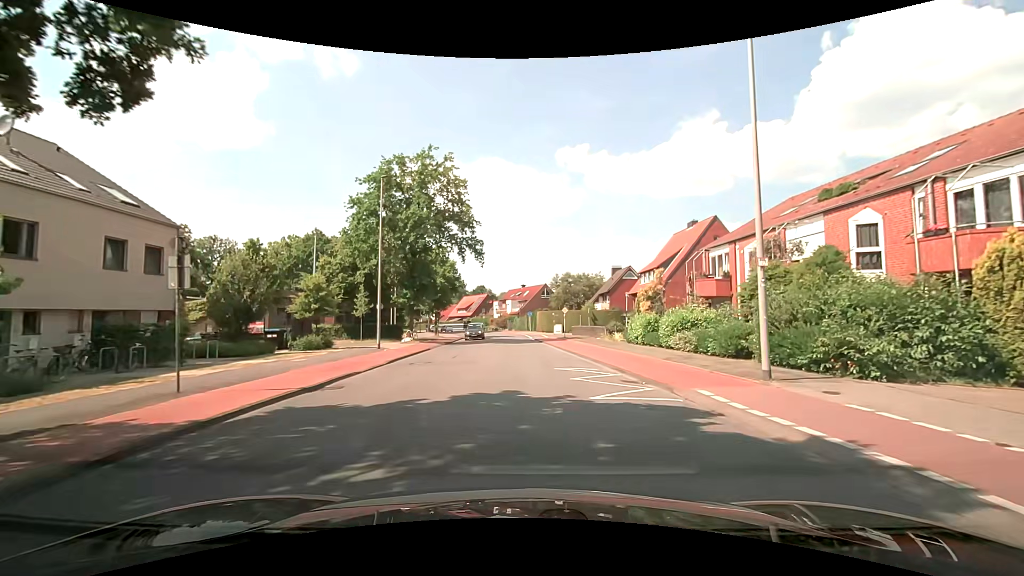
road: tertiary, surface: asphalt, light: Day
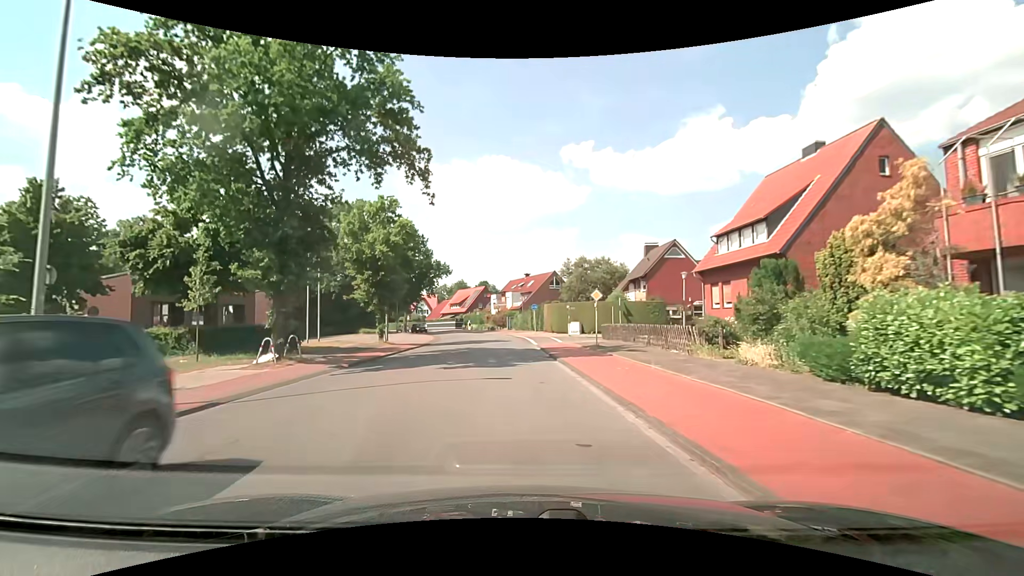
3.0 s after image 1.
(+1.0, +20.8) m; 0°
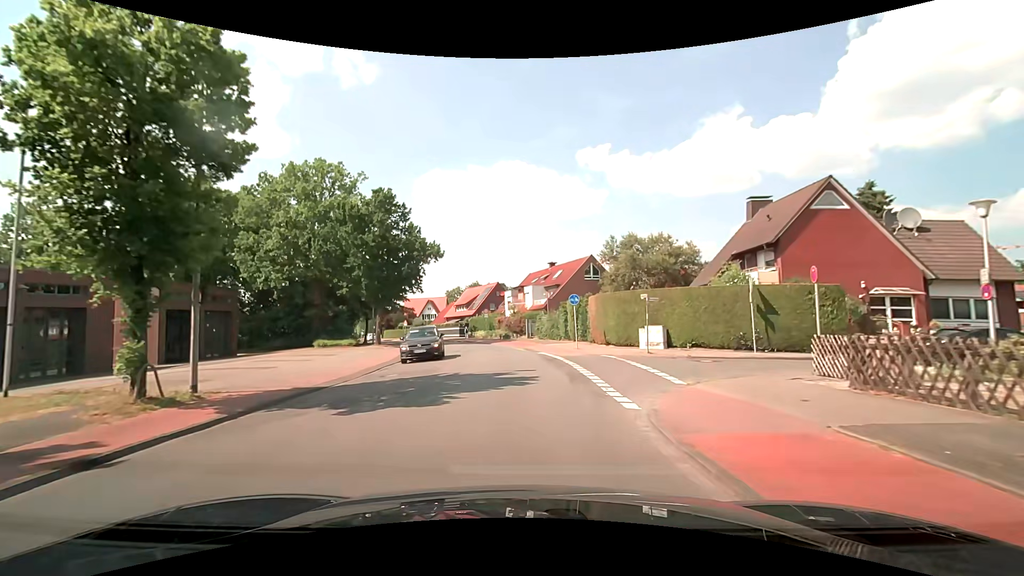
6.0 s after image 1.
(-0.5, +22.5) m; -2°
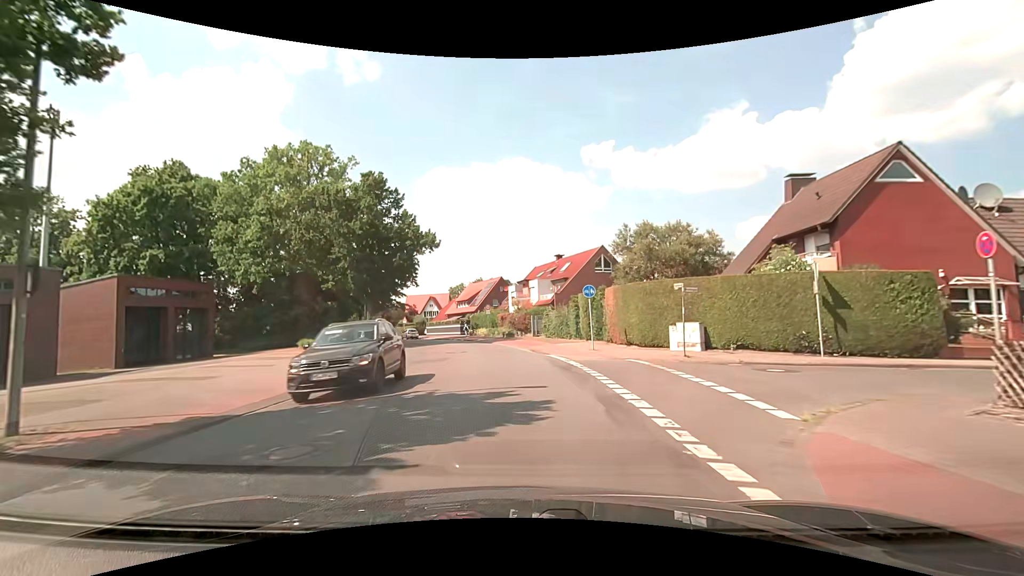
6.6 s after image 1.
(0.0, +4.7) m; 0°
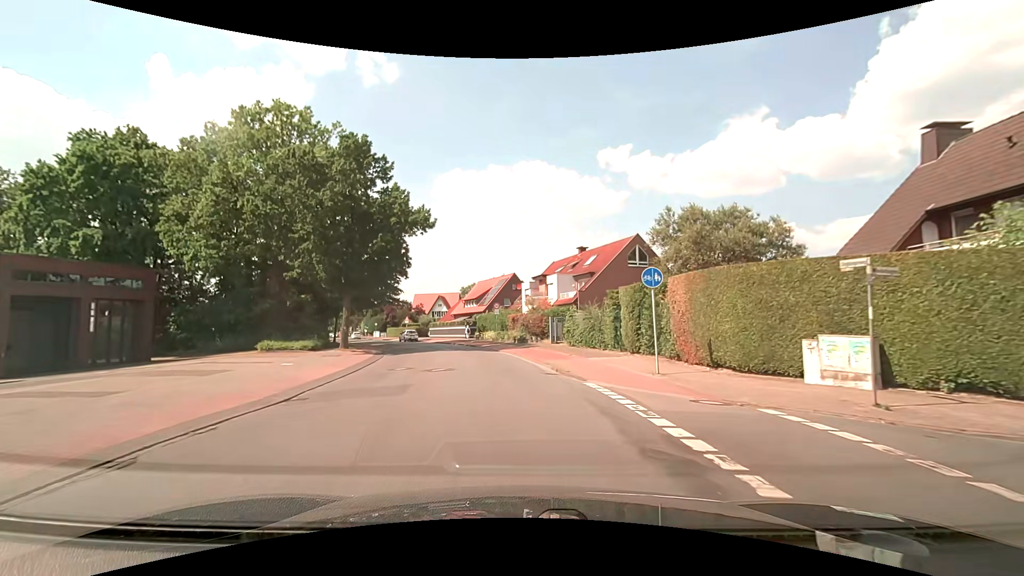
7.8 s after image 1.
(-0.2, +9.4) m; -2°
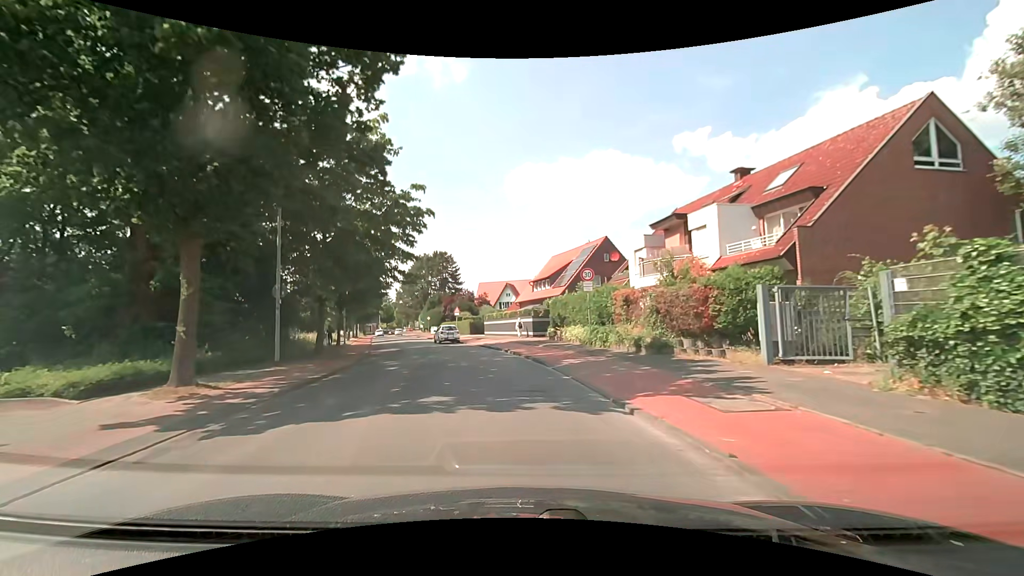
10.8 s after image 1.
(-1.5, +23.7) m; -8°
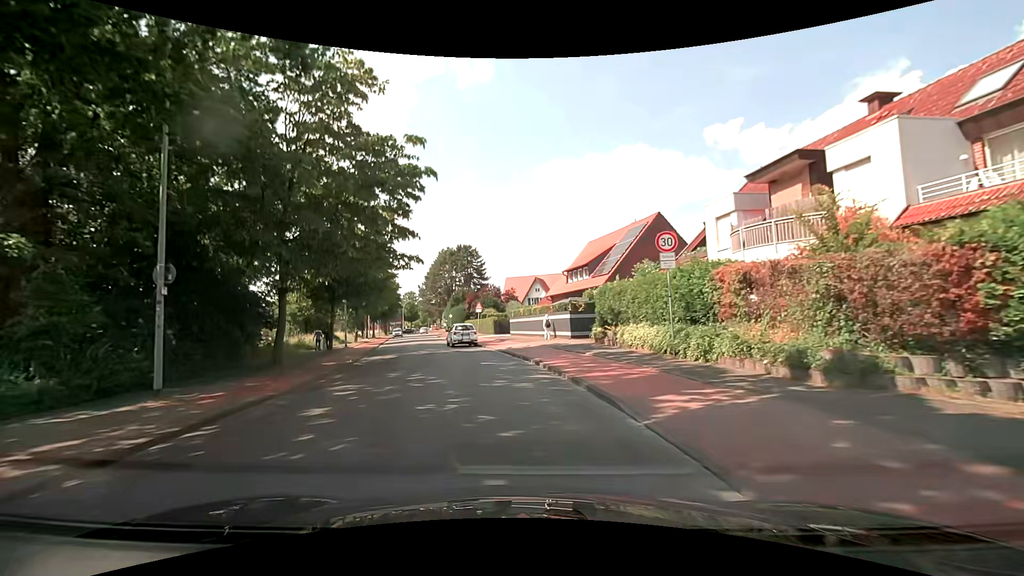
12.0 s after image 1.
(-0.2, +8.4) m; -3°
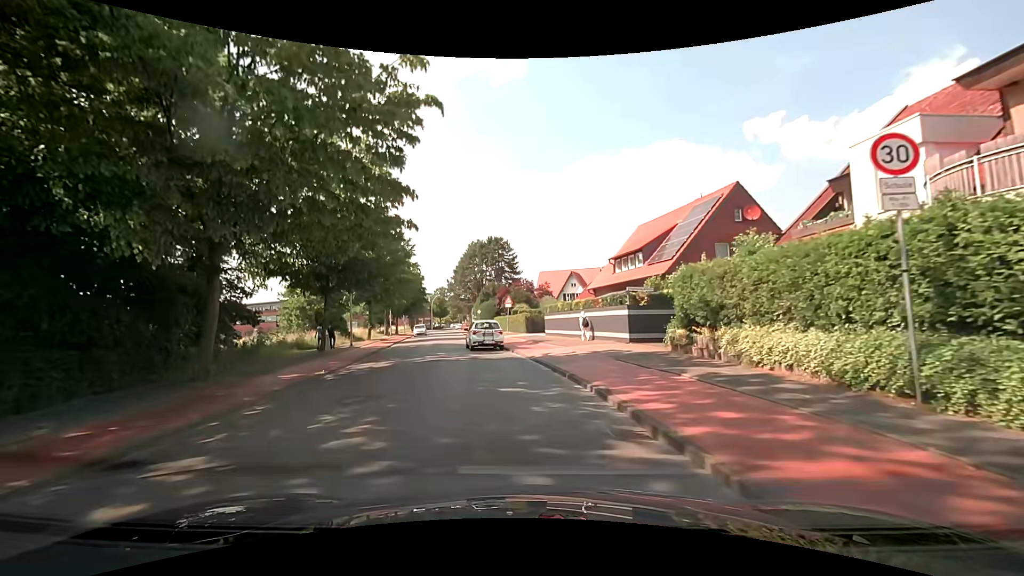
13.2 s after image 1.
(-0.3, +7.2) m; -4°
